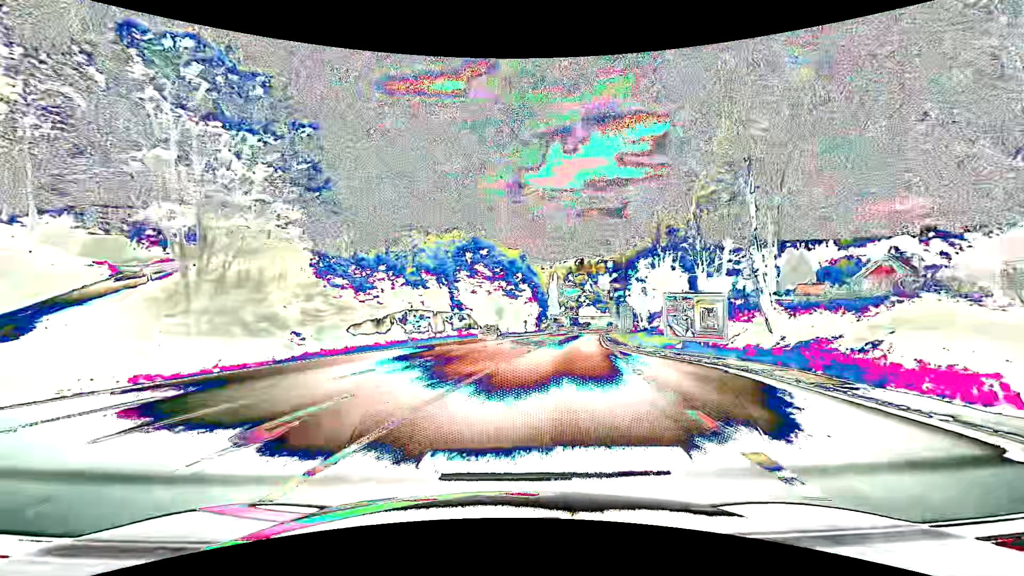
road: primary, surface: asphalt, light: Day
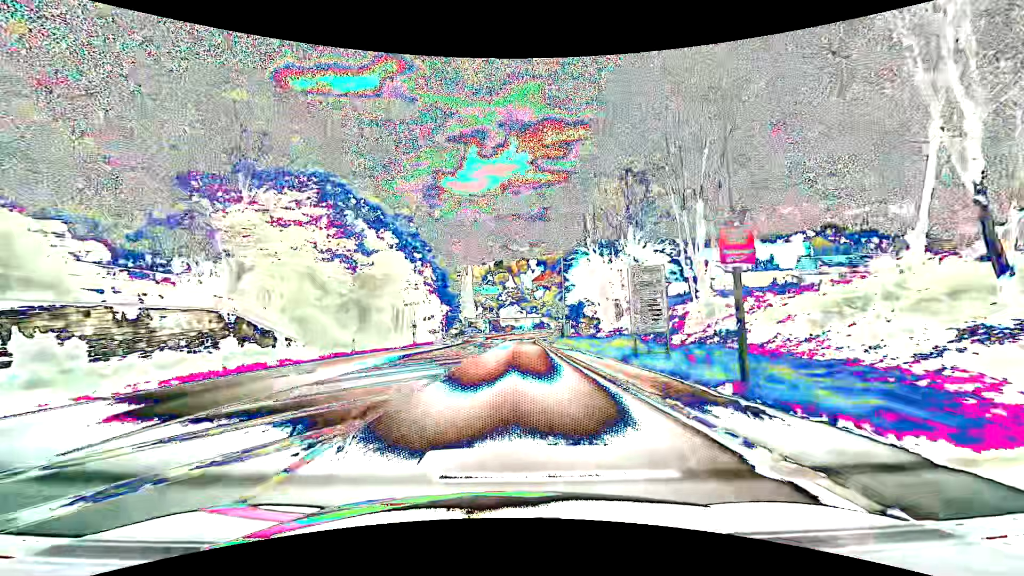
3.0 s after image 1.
(+4.9, +37.6) m; +9°
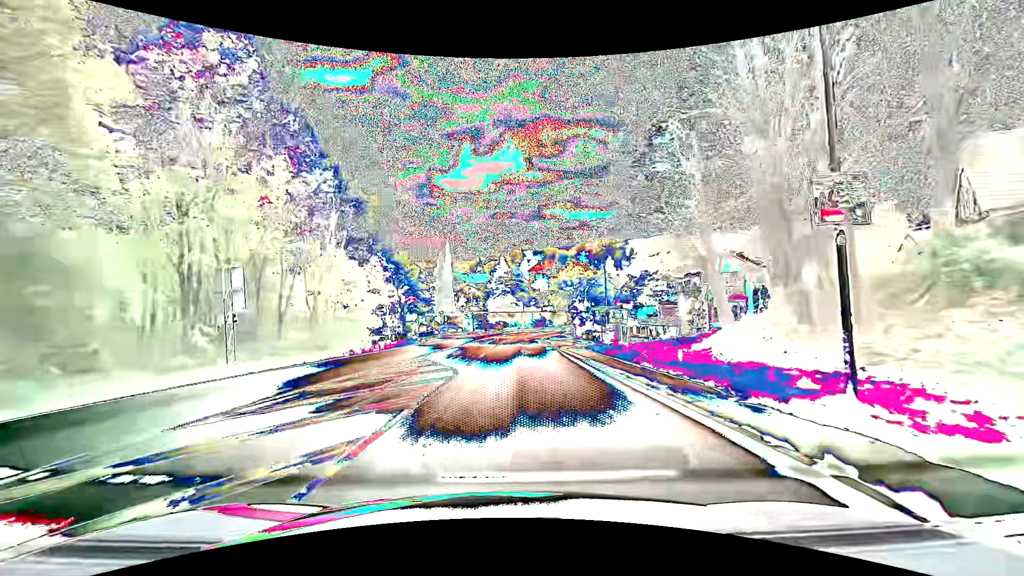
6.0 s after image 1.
(+0.4, +38.4) m; +1°
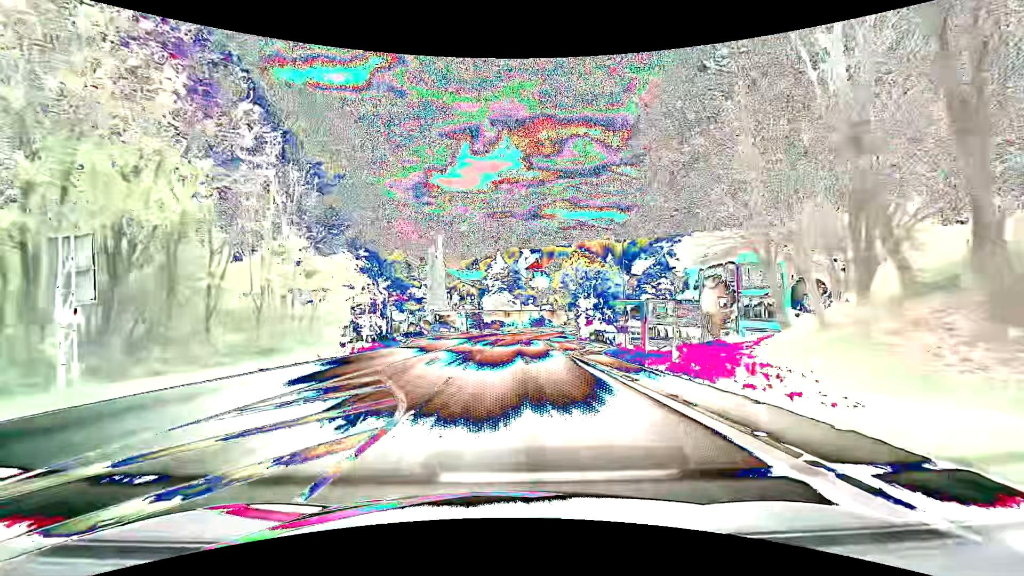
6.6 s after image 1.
(0.0, +7.7) m; 0°
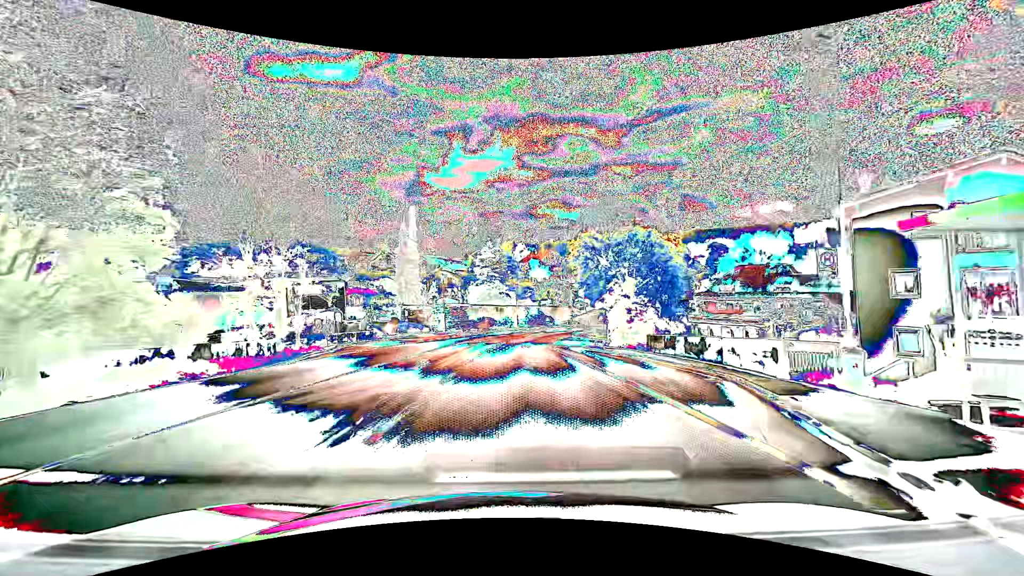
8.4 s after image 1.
(+0.2, +23.0) m; +1°
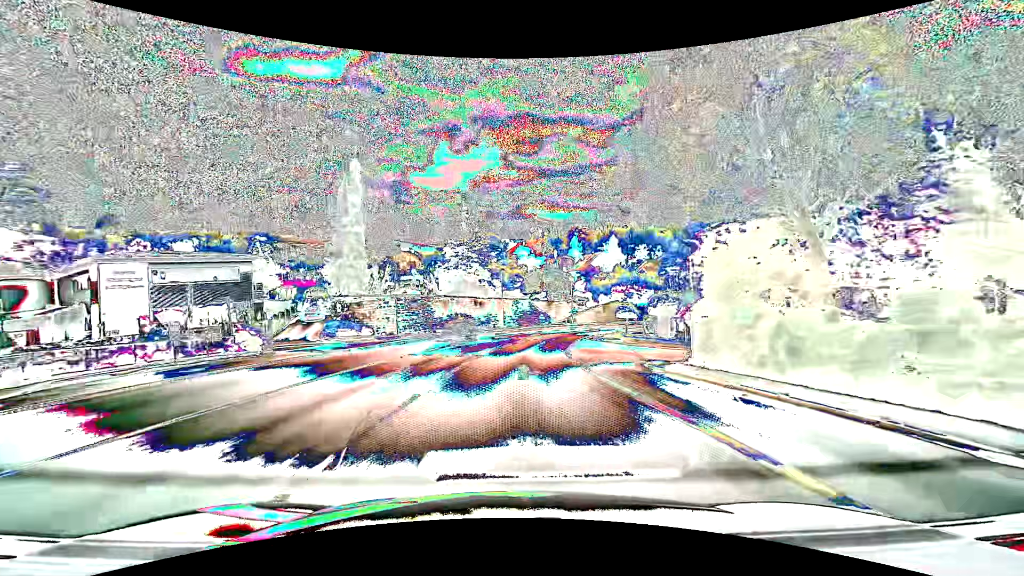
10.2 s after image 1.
(+0.1, +22.9) m; +2°
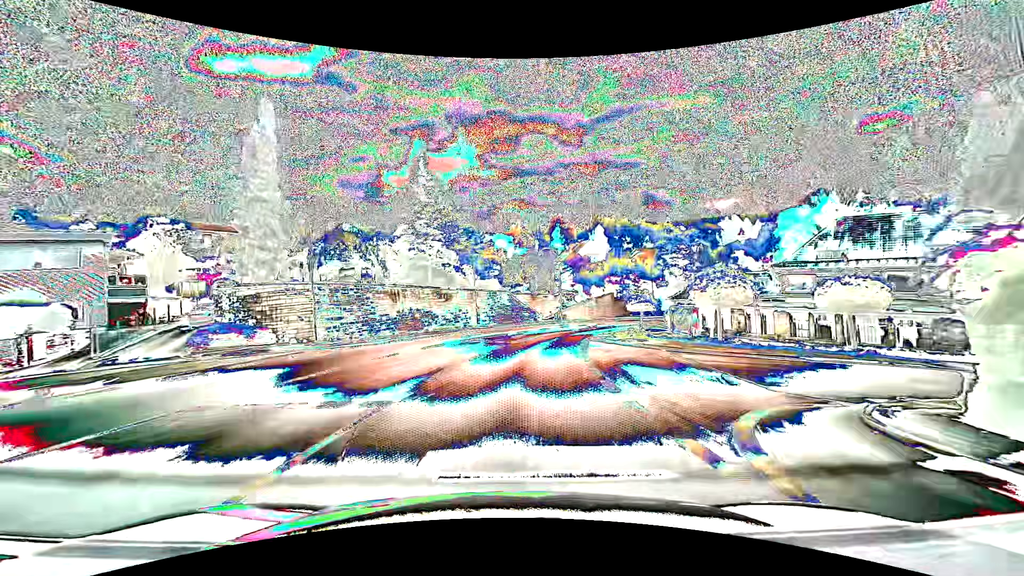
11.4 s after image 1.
(+0.3, +15.3) m; +2°
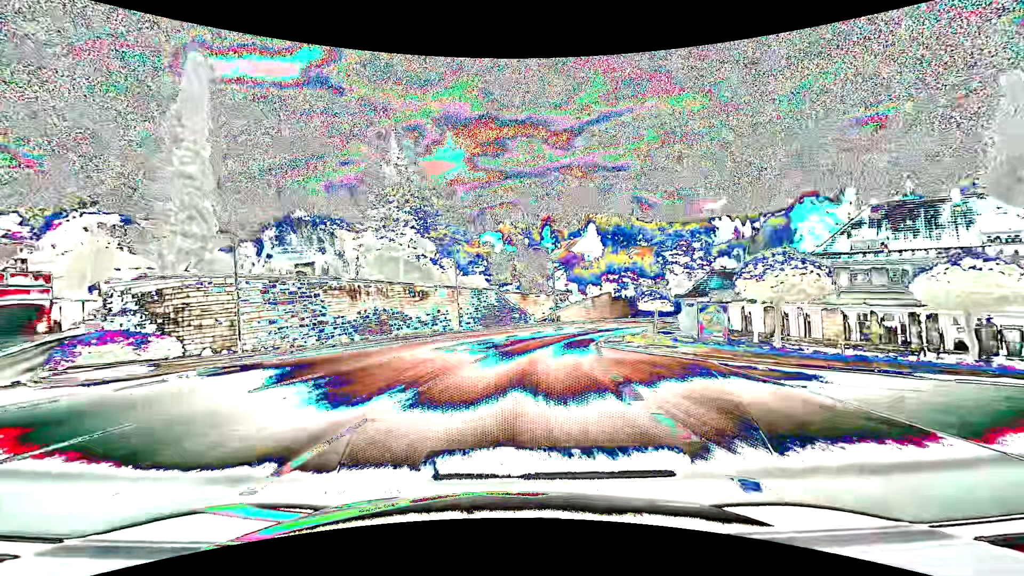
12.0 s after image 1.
(+0.1, +7.6) m; +2°
(0, +10) (+1, +20) (+3, +30) (+5, +39) (+9, +49) (+14, +57) (+20, +66) (+26, +73) (+34, +80) (+42, +86) m
